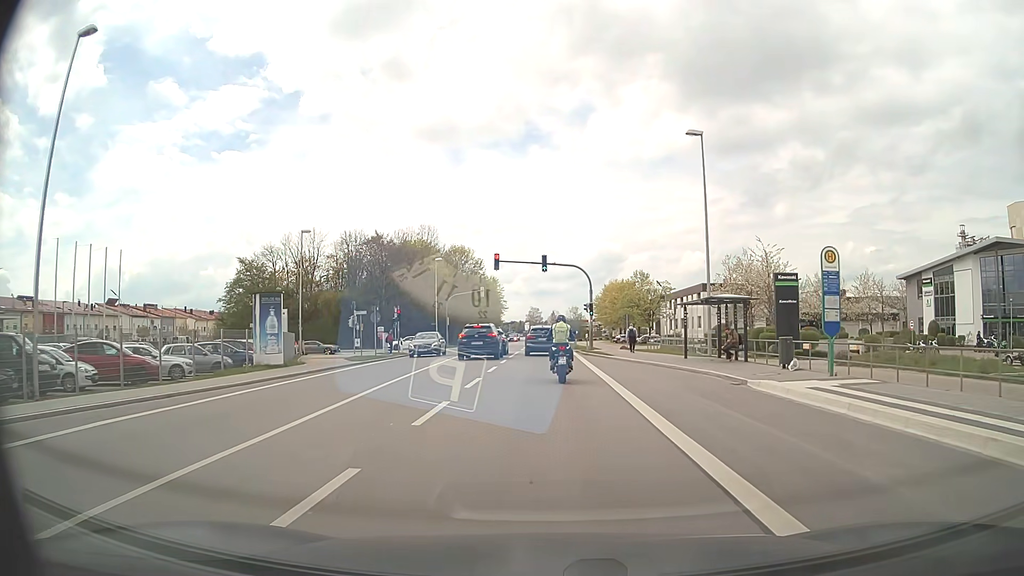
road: primary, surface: asphalt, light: Day
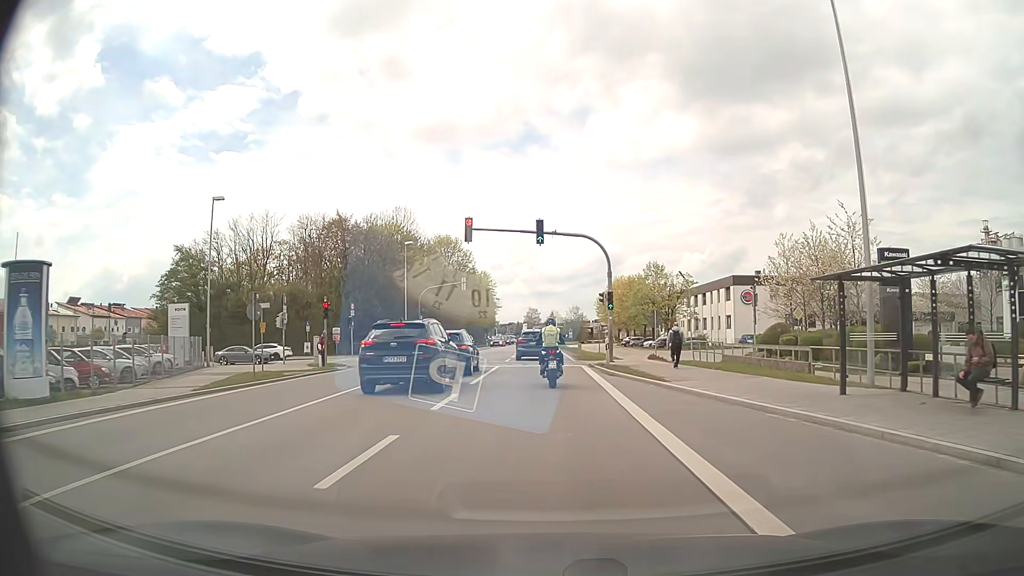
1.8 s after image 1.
(0.0, +15.9) m; 0°
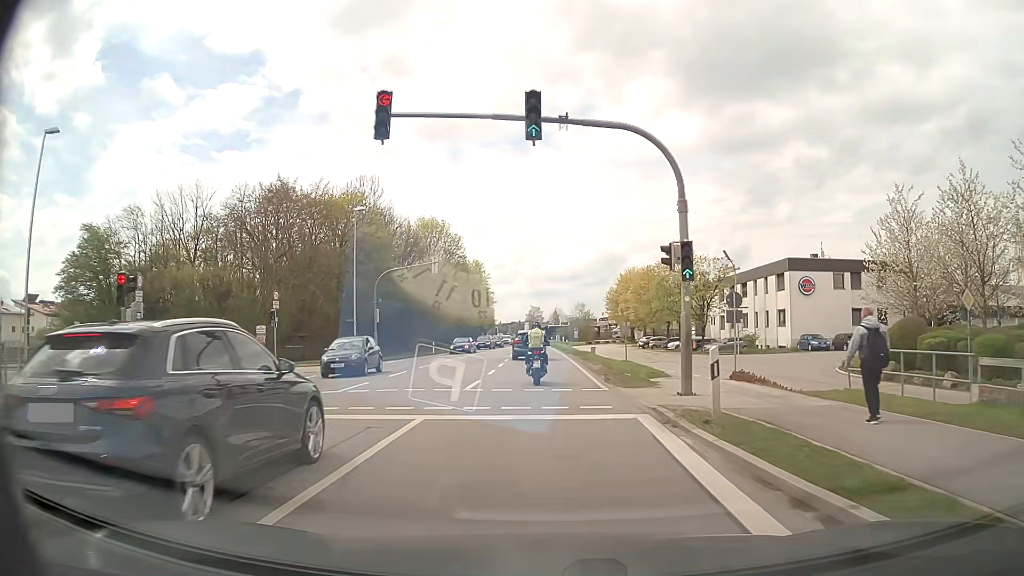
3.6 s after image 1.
(0.0, +17.3) m; 0°
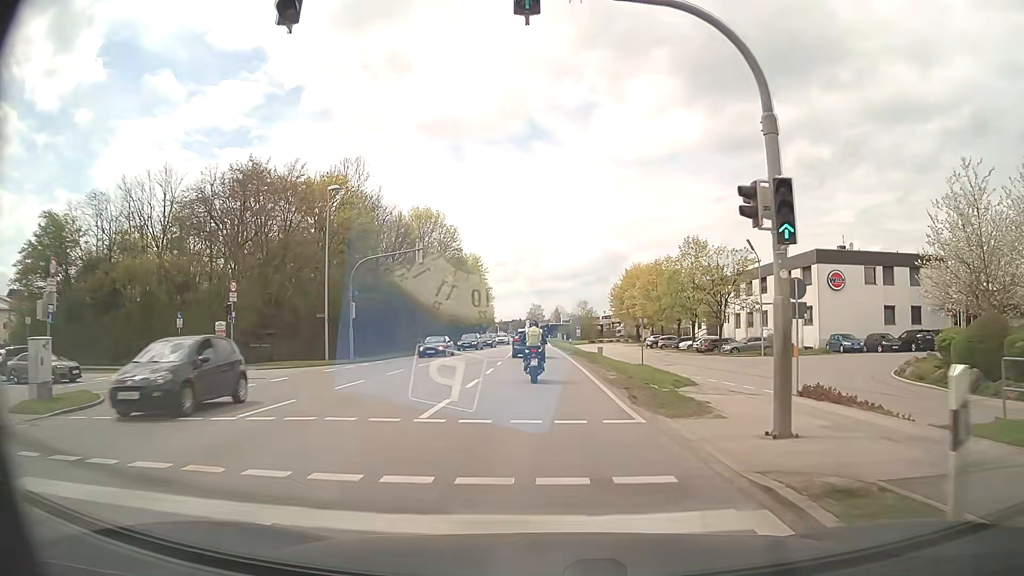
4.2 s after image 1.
(0.0, +6.2) m; 0°
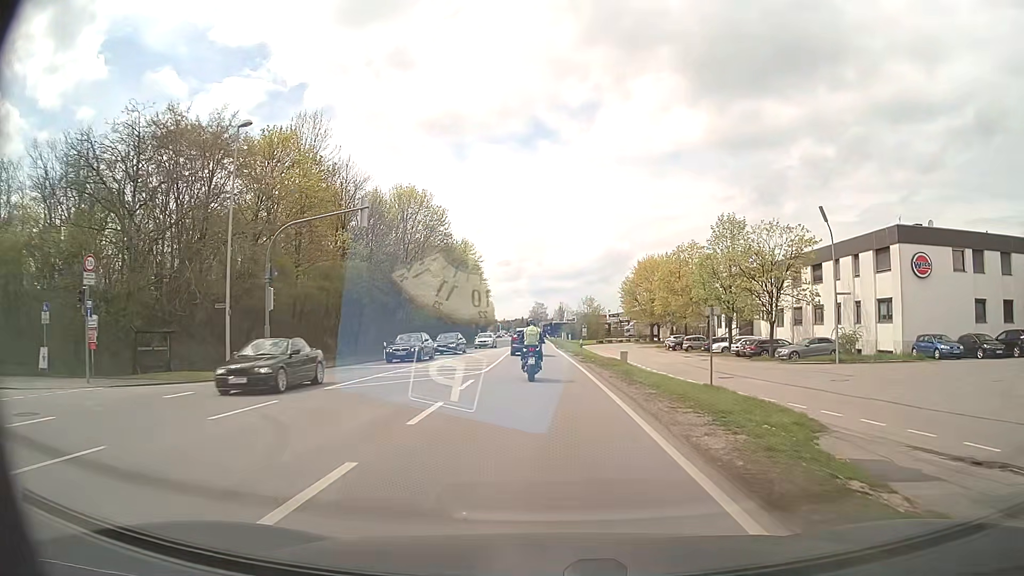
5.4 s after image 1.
(0.0, +13.0) m; 0°
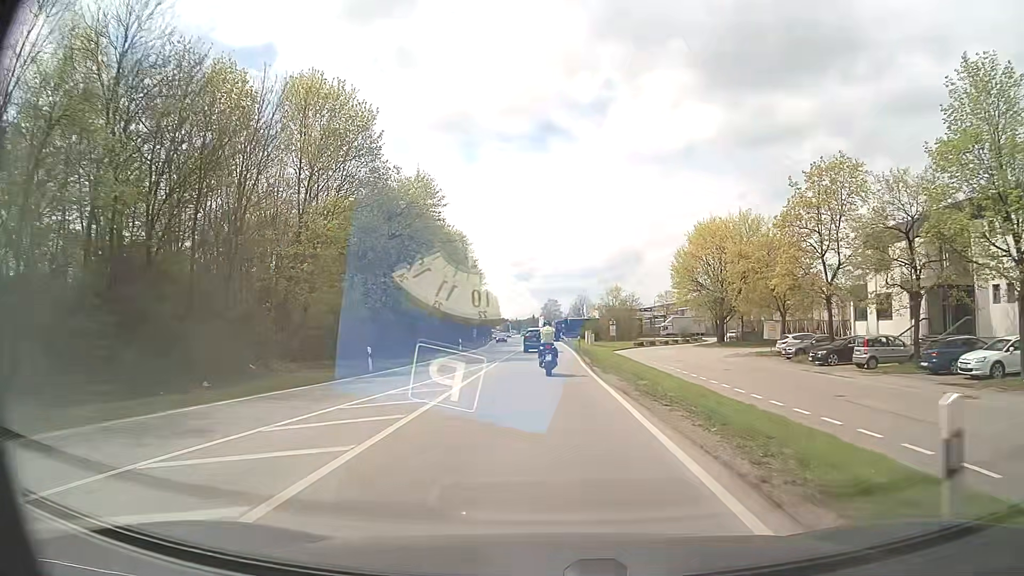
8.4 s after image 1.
(-0.4, +36.2) m; -1°
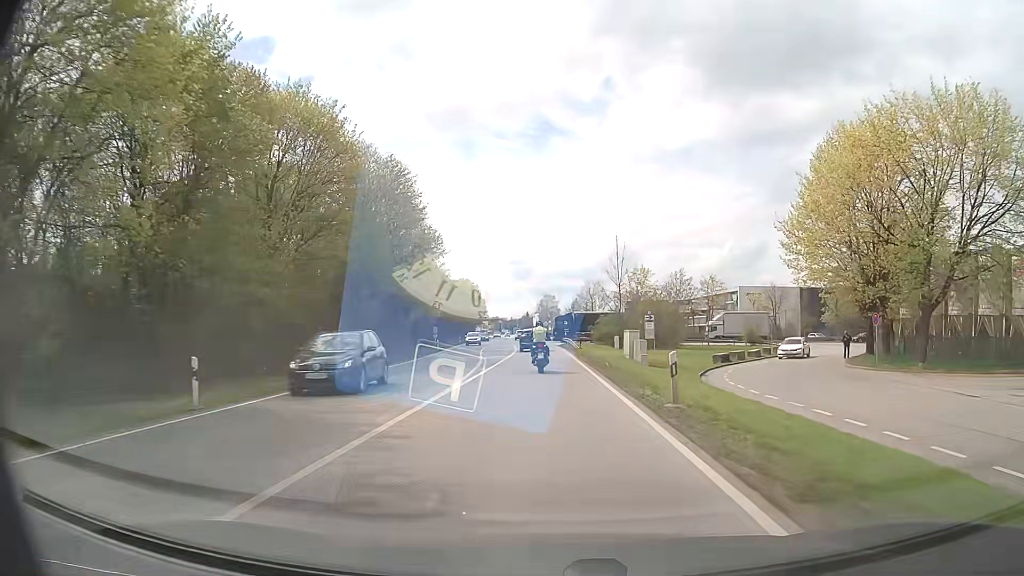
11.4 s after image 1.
(-0.2, +40.7) m; 0°
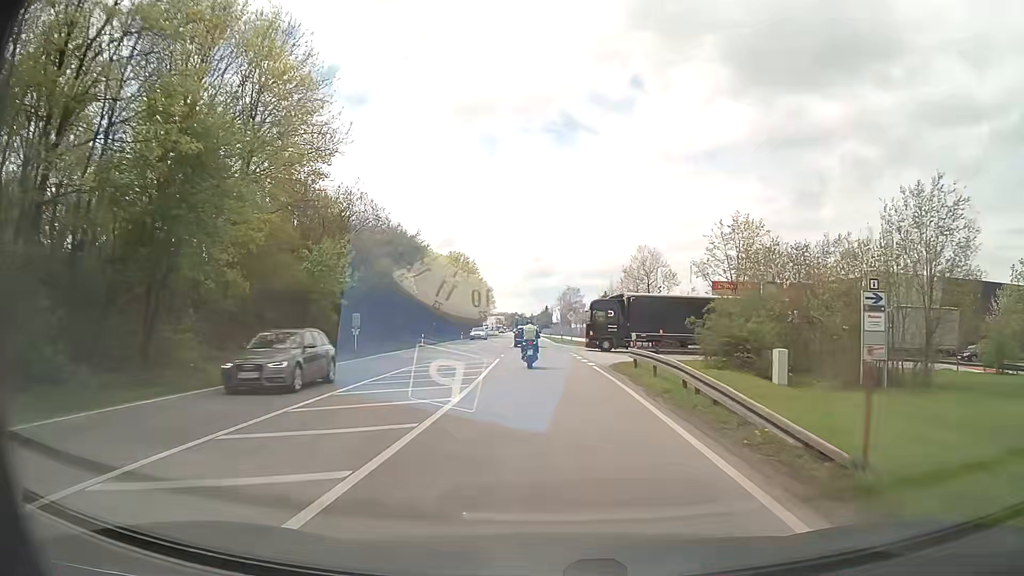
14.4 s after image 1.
(-0.5, +42.2) m; -2°
(0, +10) (0, +20) (0, +30) (-1, +40) (-1, +50) (-1, +60) (-1, +70) (-2, +80) (-2, +90) (-2, +100) m
